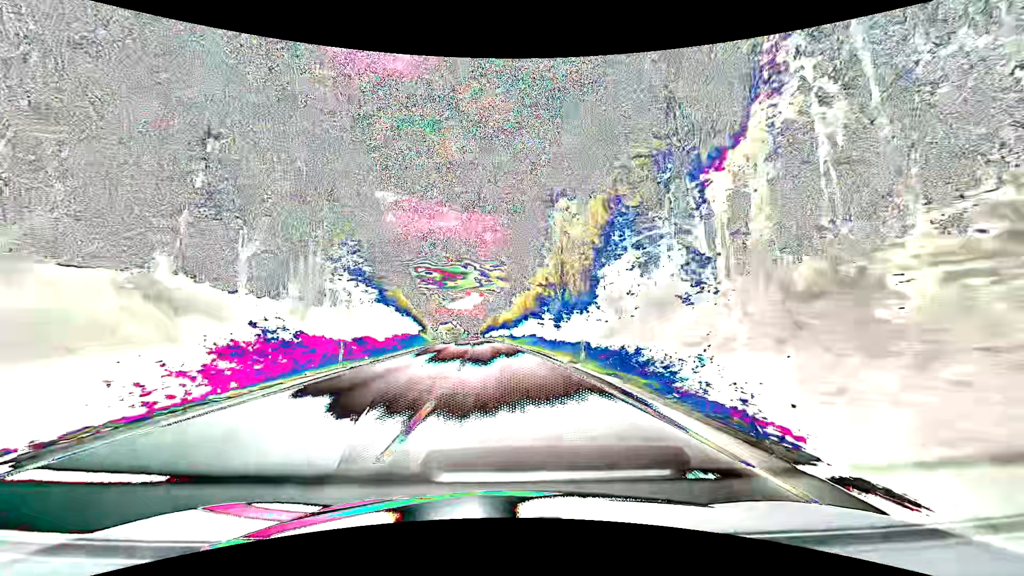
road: primary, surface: asphalt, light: Day
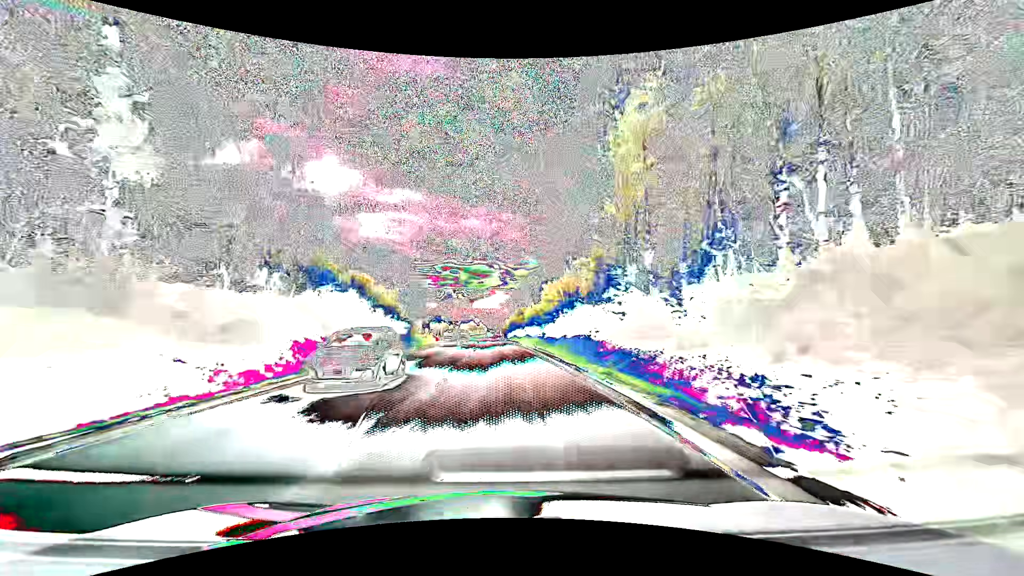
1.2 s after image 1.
(-0.7, +31.8) m; -3°
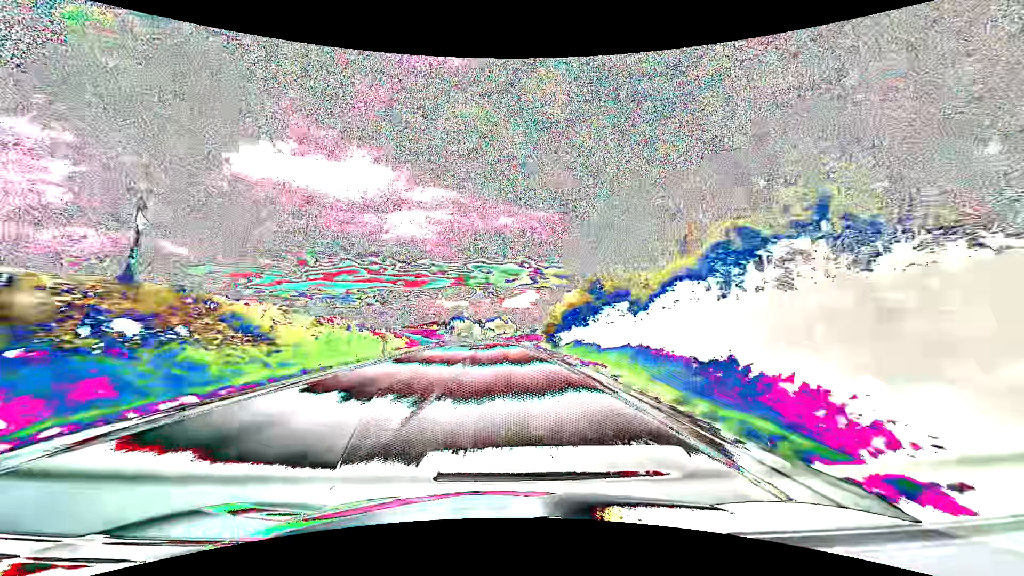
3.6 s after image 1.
(-2.4, +63.5) m; -4°
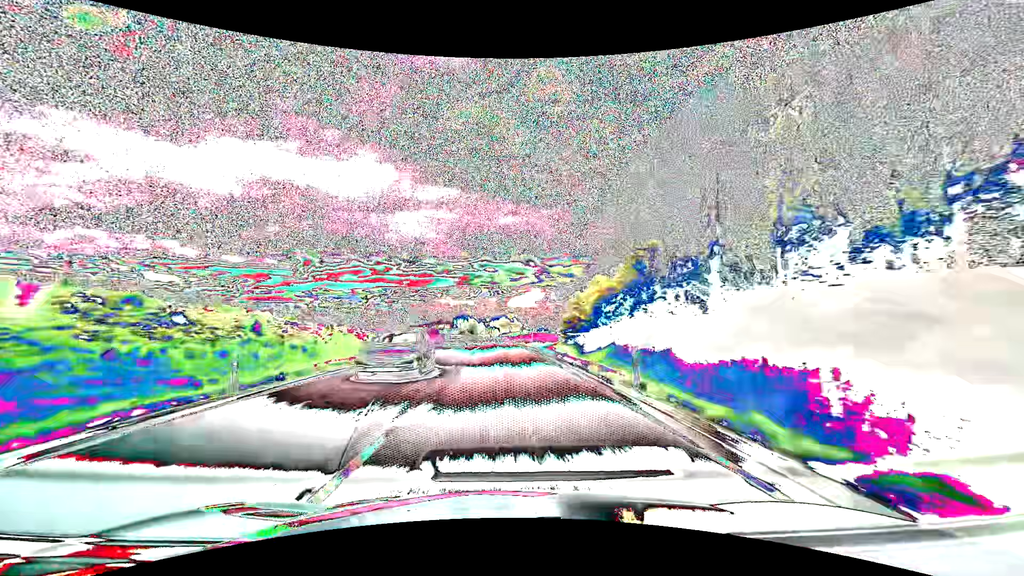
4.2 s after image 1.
(0.0, +15.9) m; 0°
(0, +10) (0, +20) (0, +30) (-1, +40) (-1, +50) (-2, +60) (-2, +70) (-3, +80) (-3, +90) (-4, +100) m
